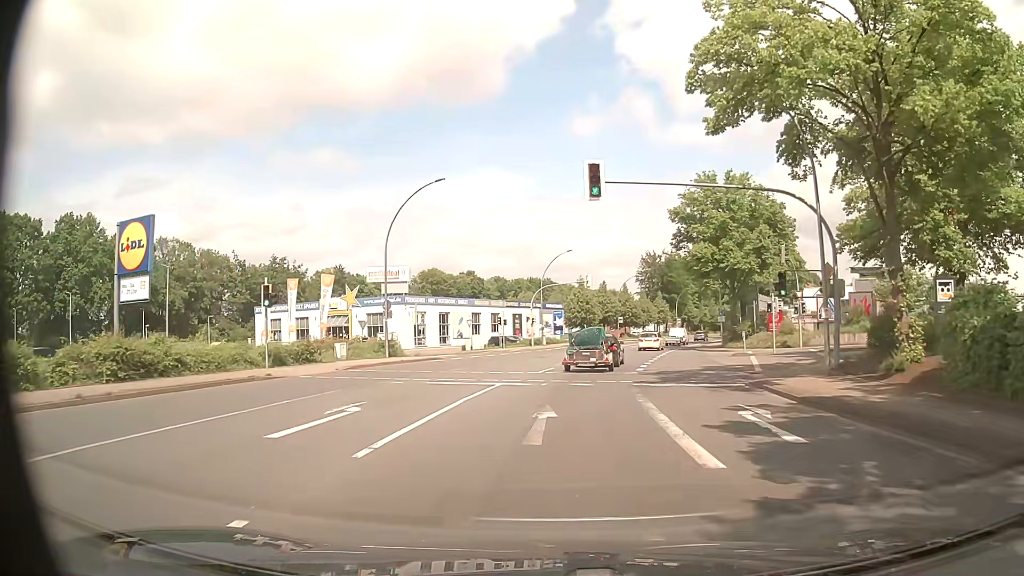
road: primary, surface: asphalt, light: Day
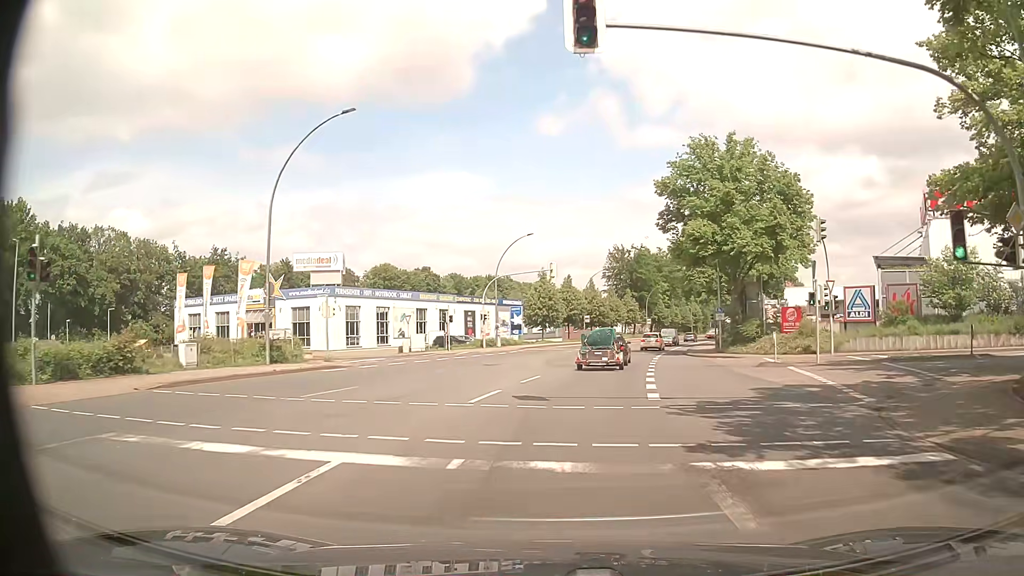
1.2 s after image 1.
(+0.3, +12.0) m; +3°
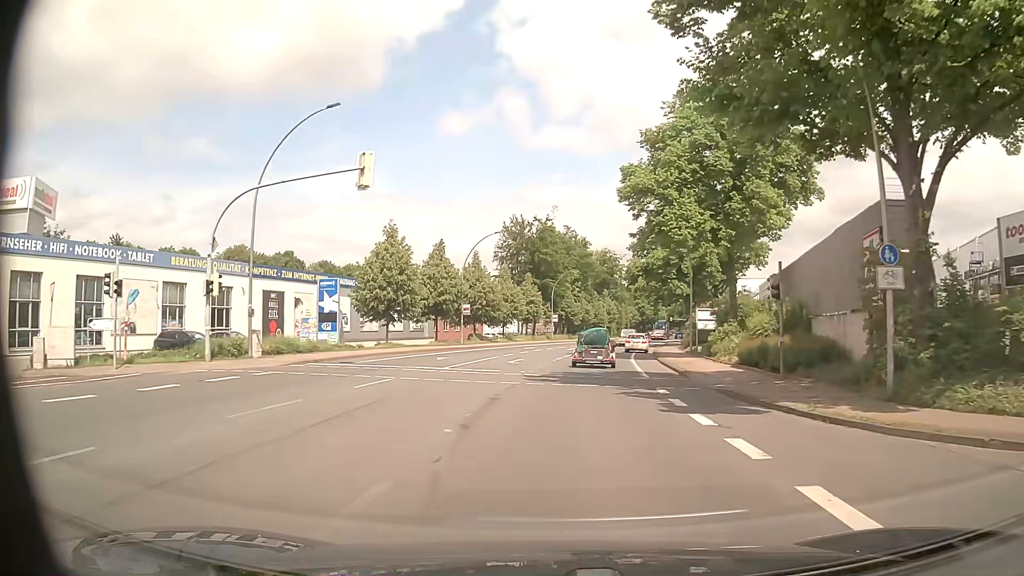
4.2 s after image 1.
(+2.8, +34.3) m; +9°
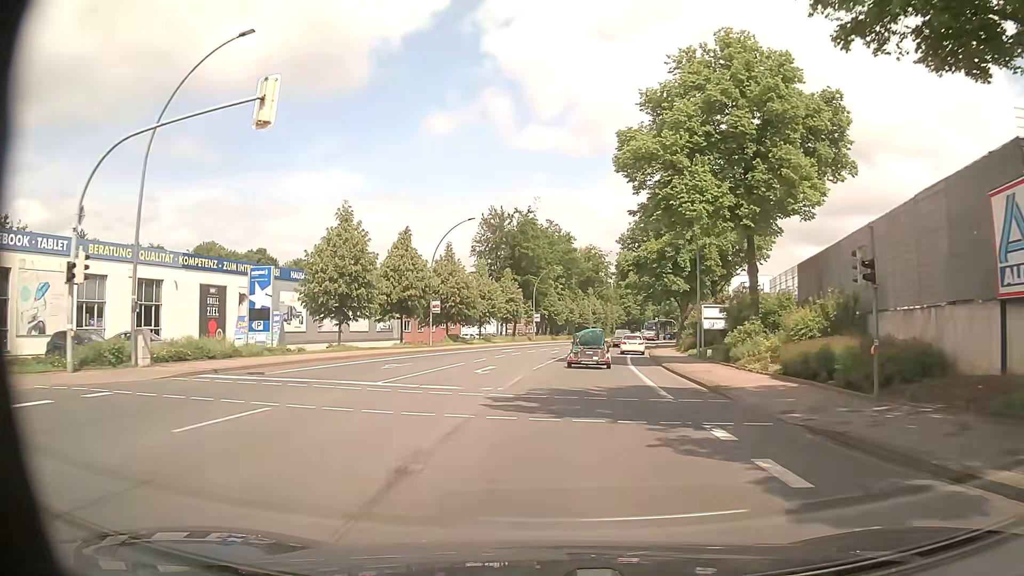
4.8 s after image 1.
(0.0, +7.4) m; +1°
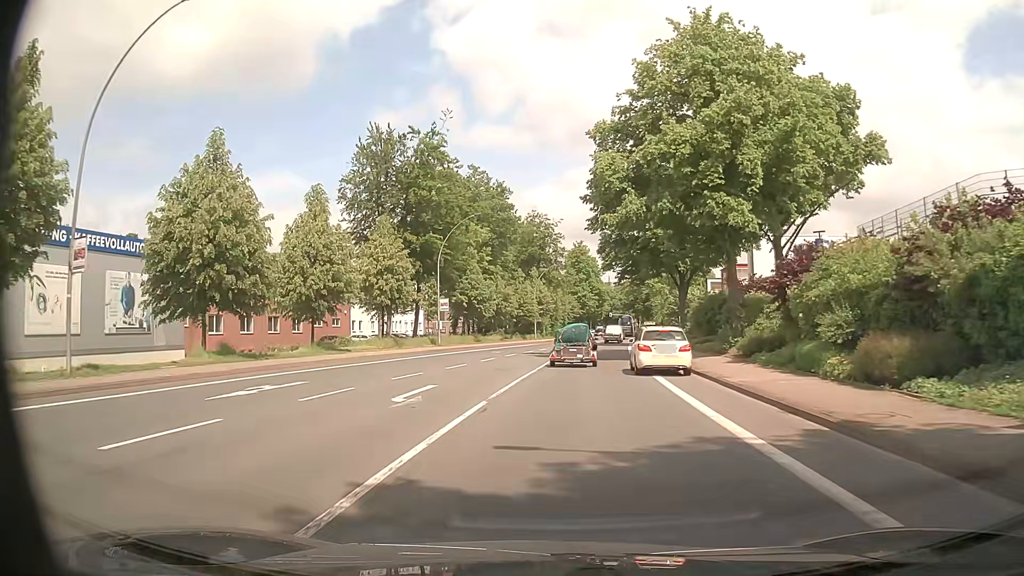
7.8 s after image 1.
(+2.1, +37.3) m; +5°
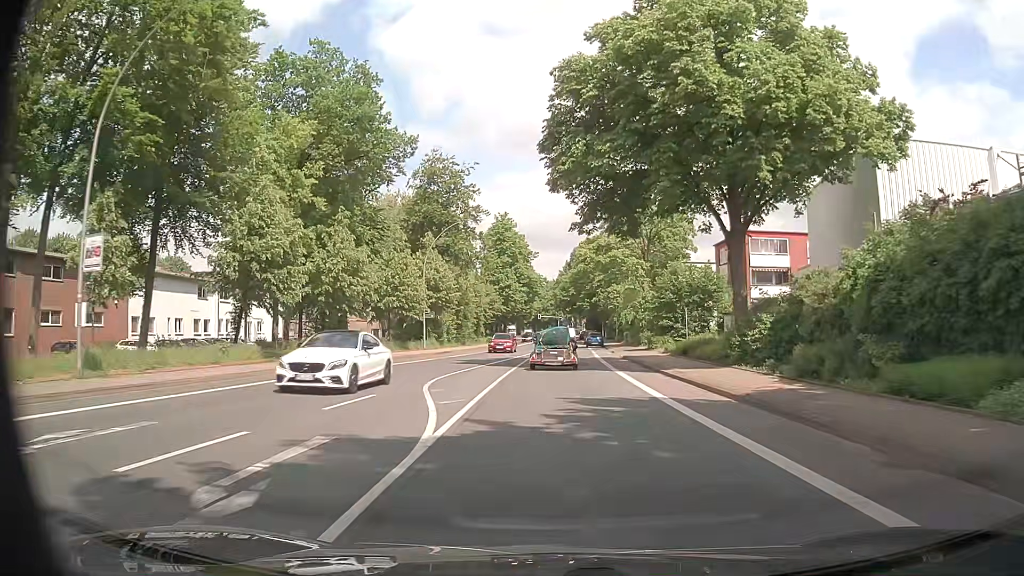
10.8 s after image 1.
(+1.7, +36.5) m; +7°
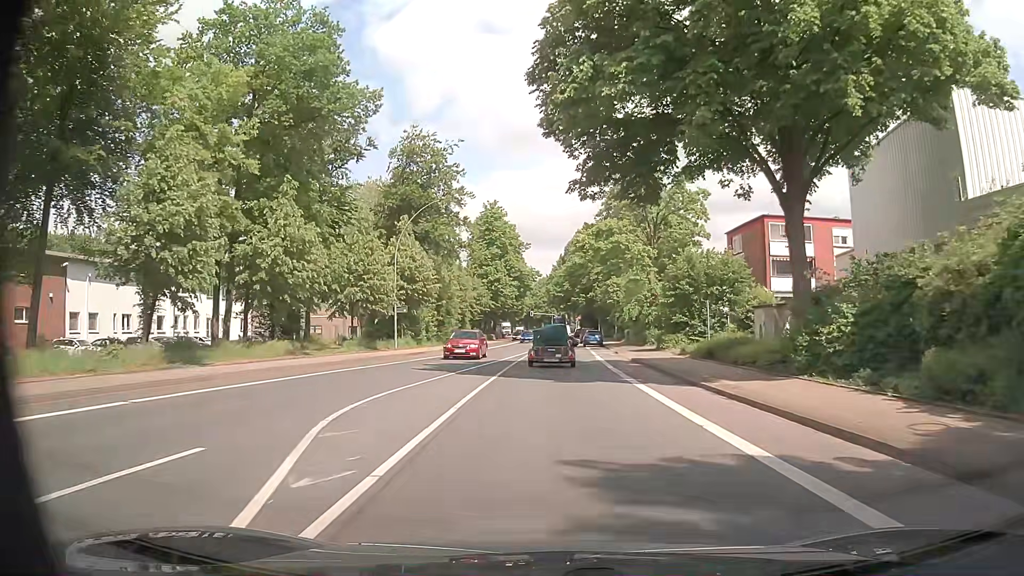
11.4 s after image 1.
(0.0, +7.6) m; 0°
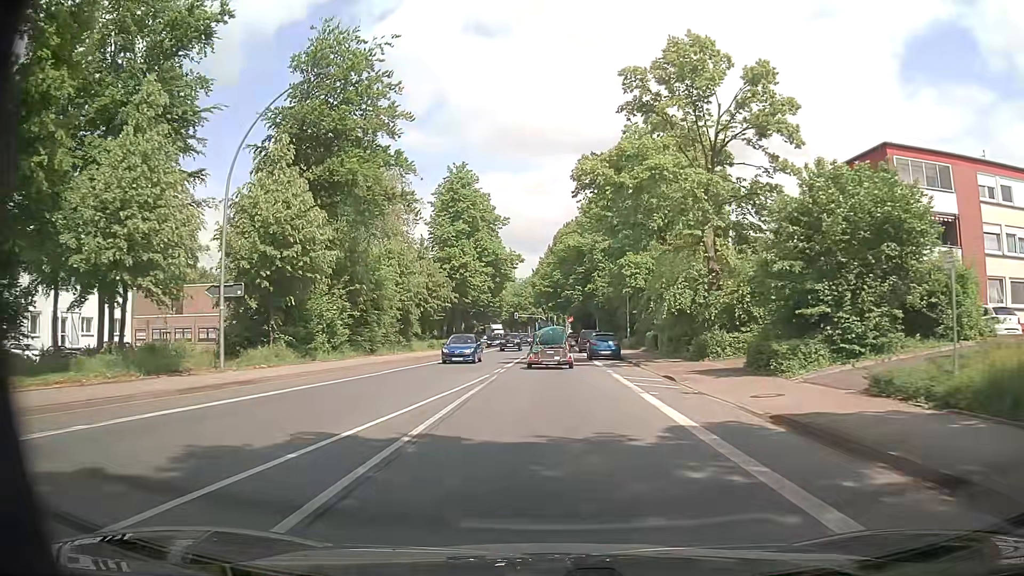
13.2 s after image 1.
(+0.4, +23.0) m; +3°
(0, +10) (0, +20) (0, +30) (0, +40) (-1, +50) (-1, +60) (-1, +70) (-1, +80) (-1, +90) (-2, +100) m
